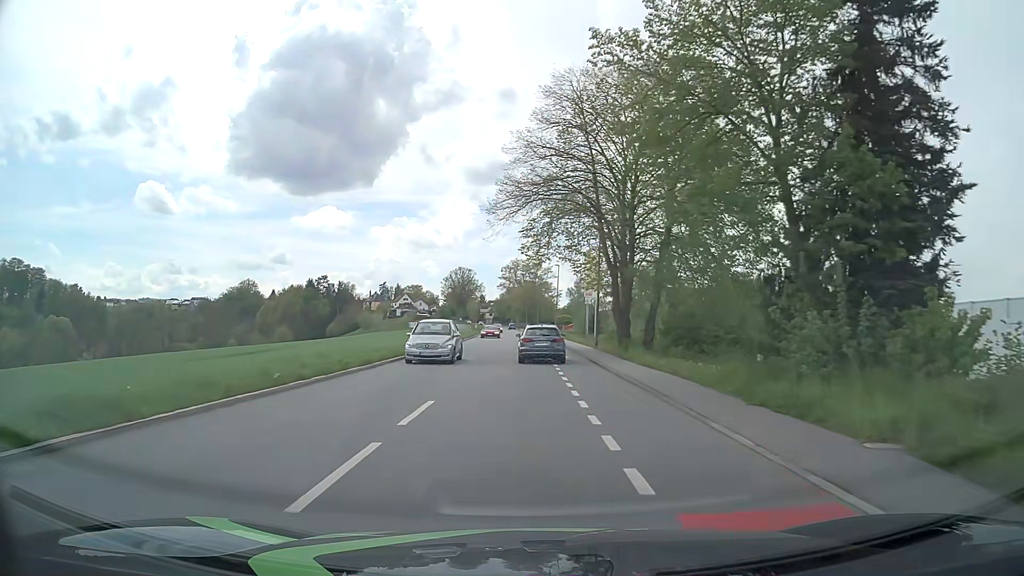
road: tertiary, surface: asphalt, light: Day
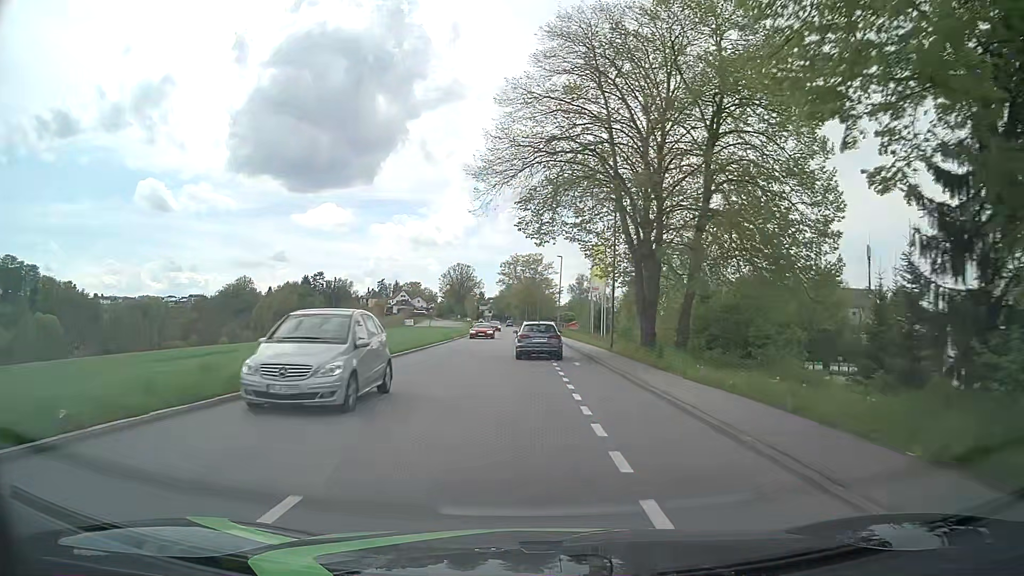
(0.0, +7.2) m; 0°
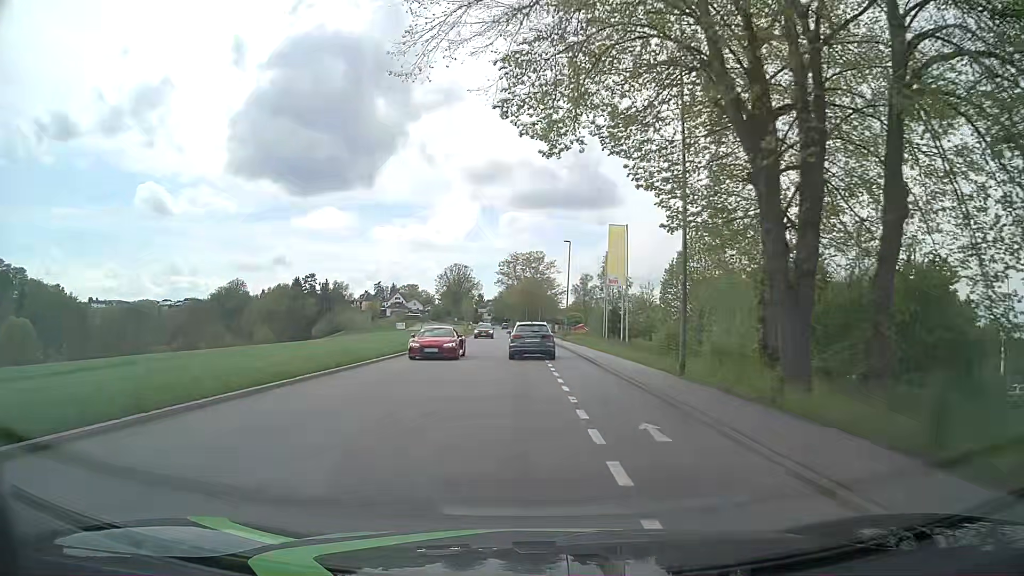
(0.0, +14.6) m; 0°
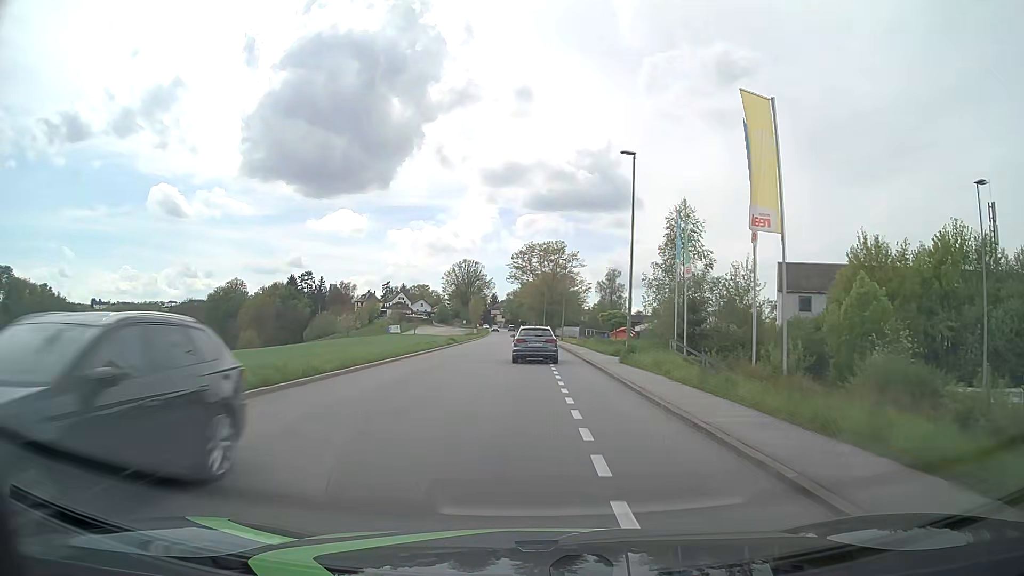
(-0.2, +29.7) m; -2°
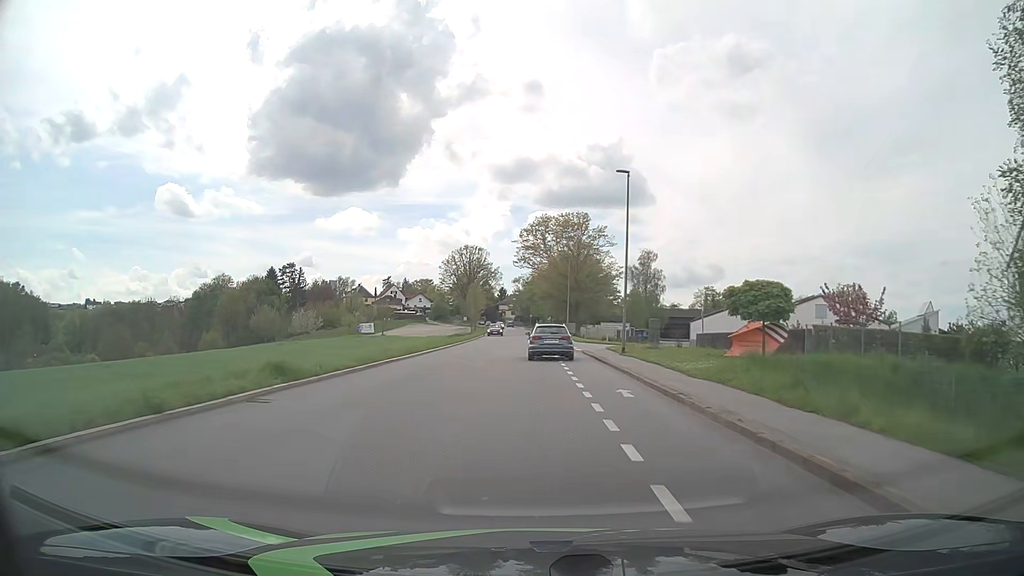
(-0.3, +37.7) m; -1°
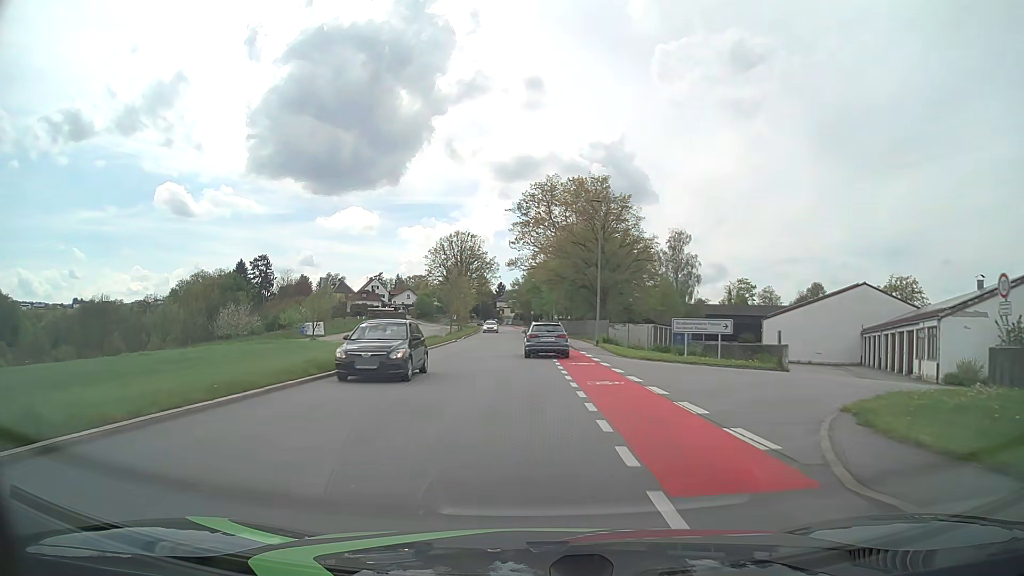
(0.0, +30.4) m; 0°
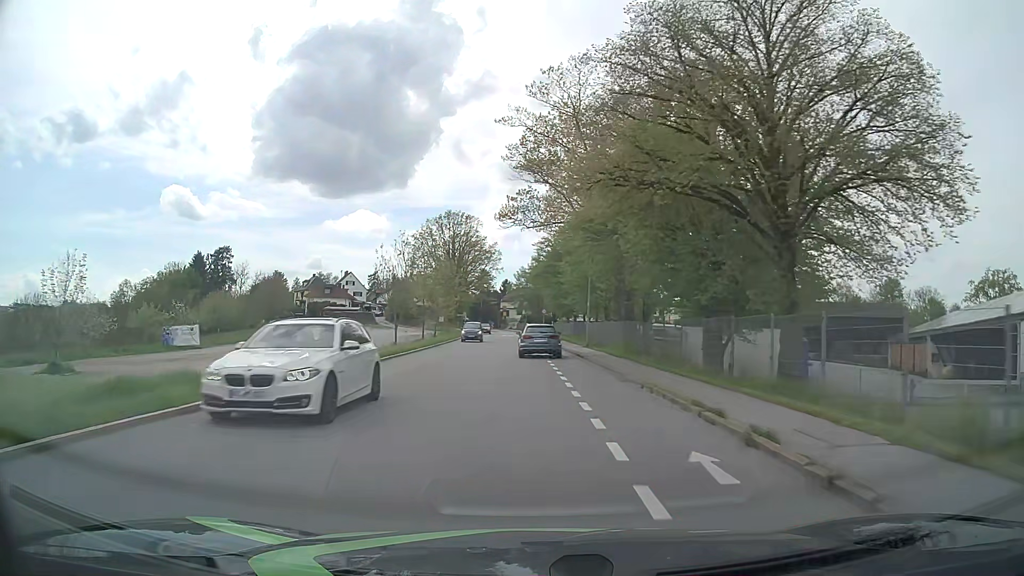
(-0.2, +38.0) m; -1°
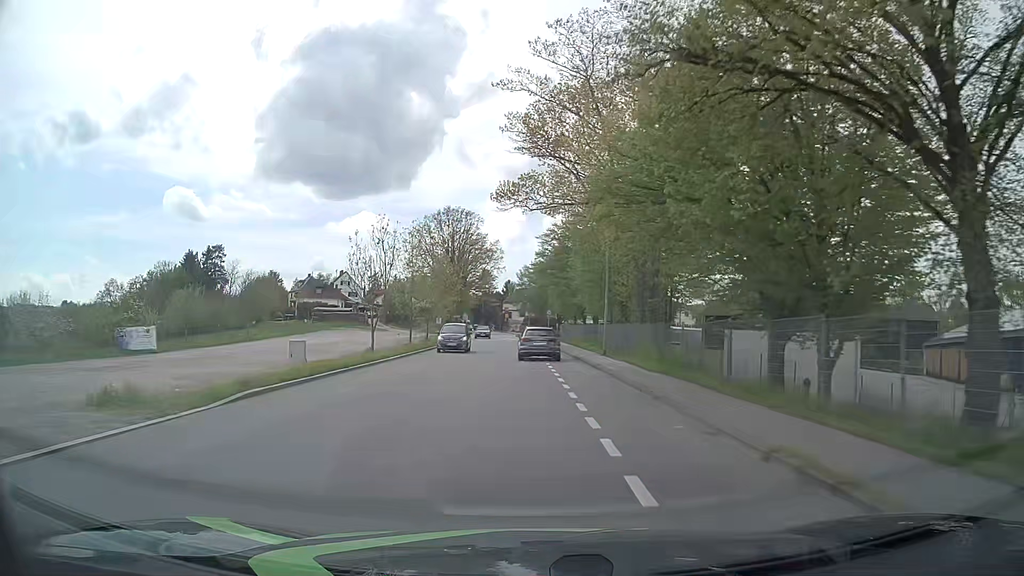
(0.0, +7.6) m; 0°
(0, +10) (0, +20) (0, +30) (-1, +40) (-1, +50) (-1, +60) (-2, +70) (-2, +80) (-3, +90) (-4, +100) m
